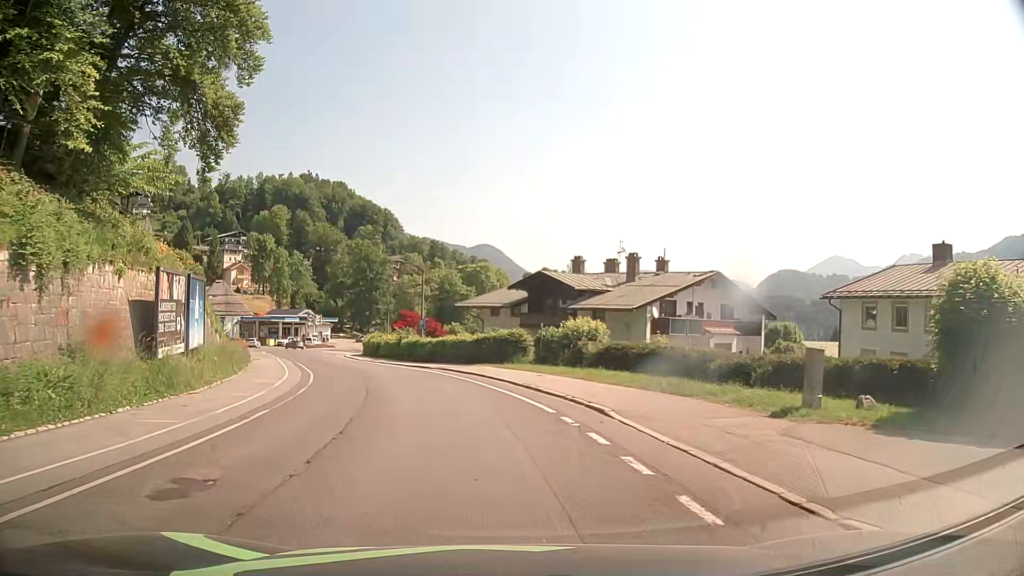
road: tertiary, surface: asphalt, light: Day
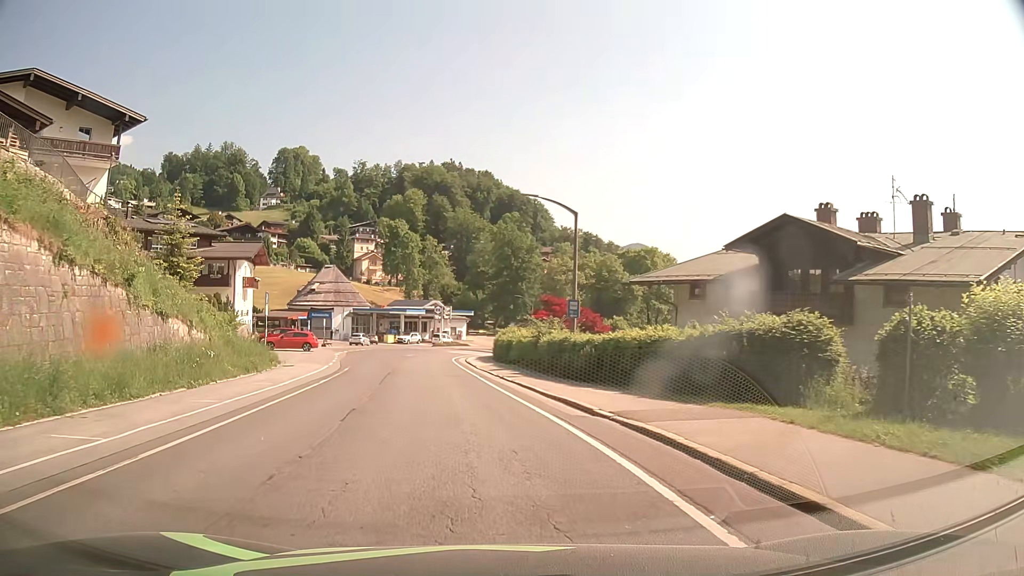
(-2.7, +22.1) m; -14°
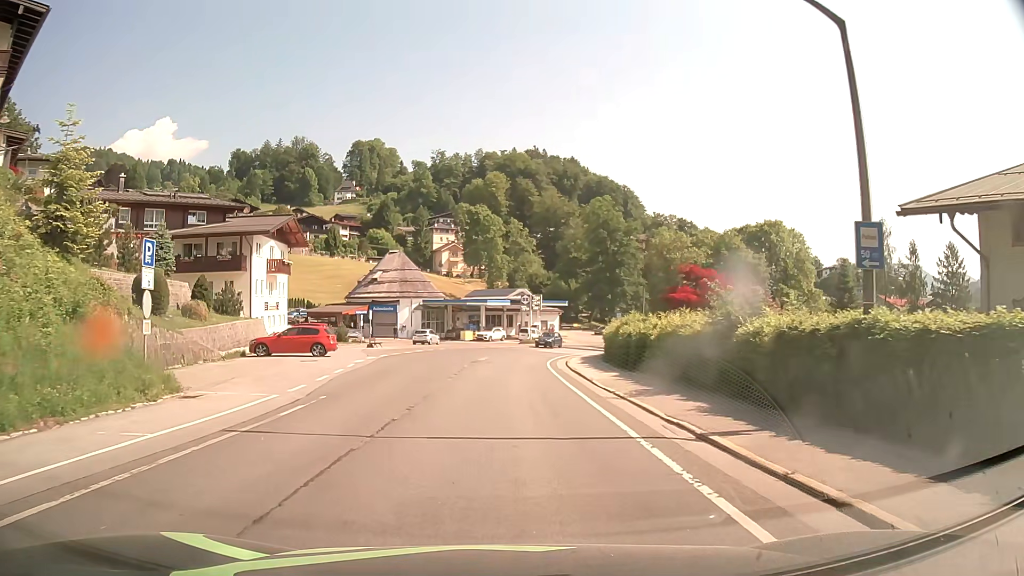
(-1.6, +17.9) m; -8°
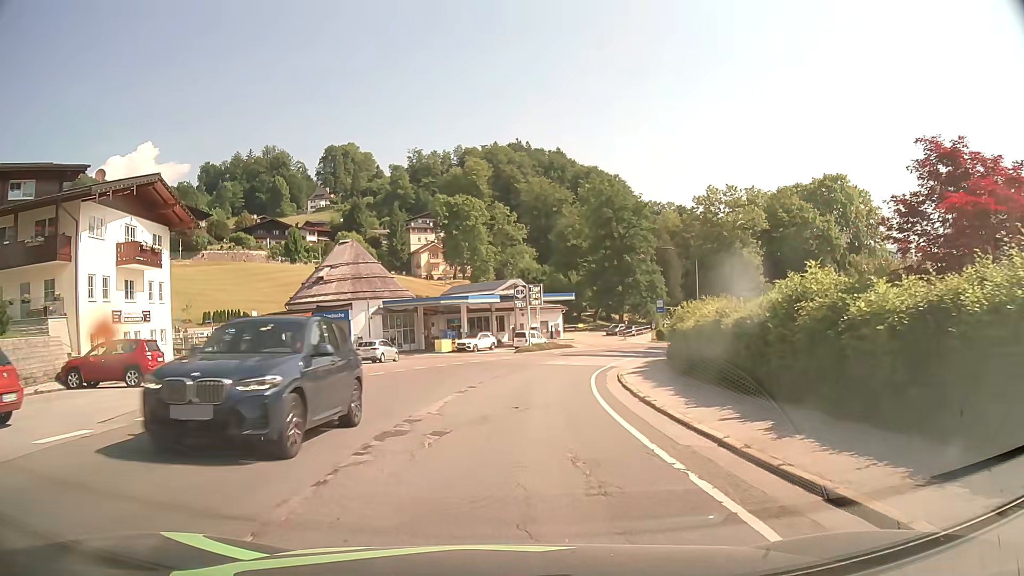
(0.0, +22.6) m; +1°
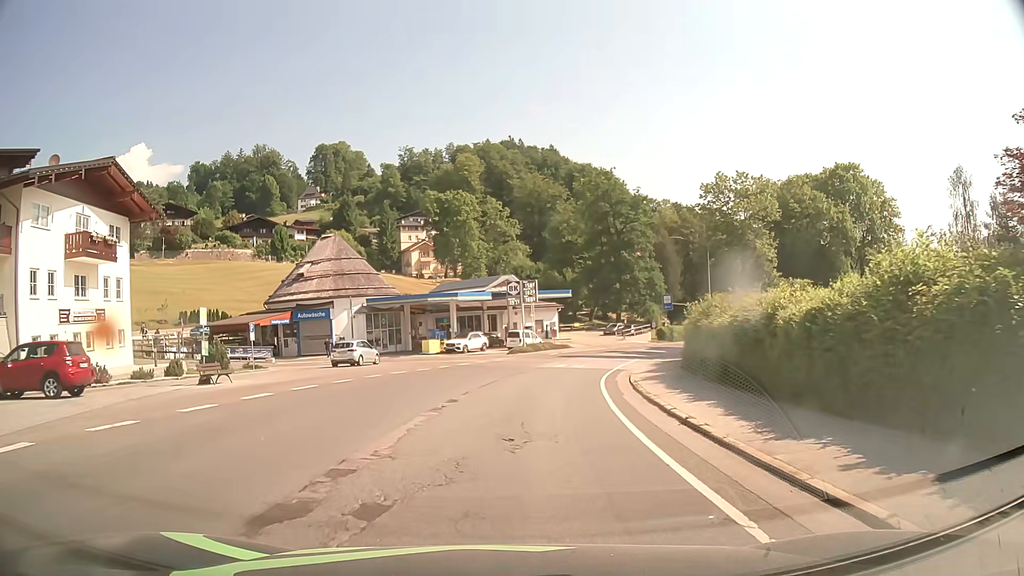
(0.0, +4.5) m; 0°
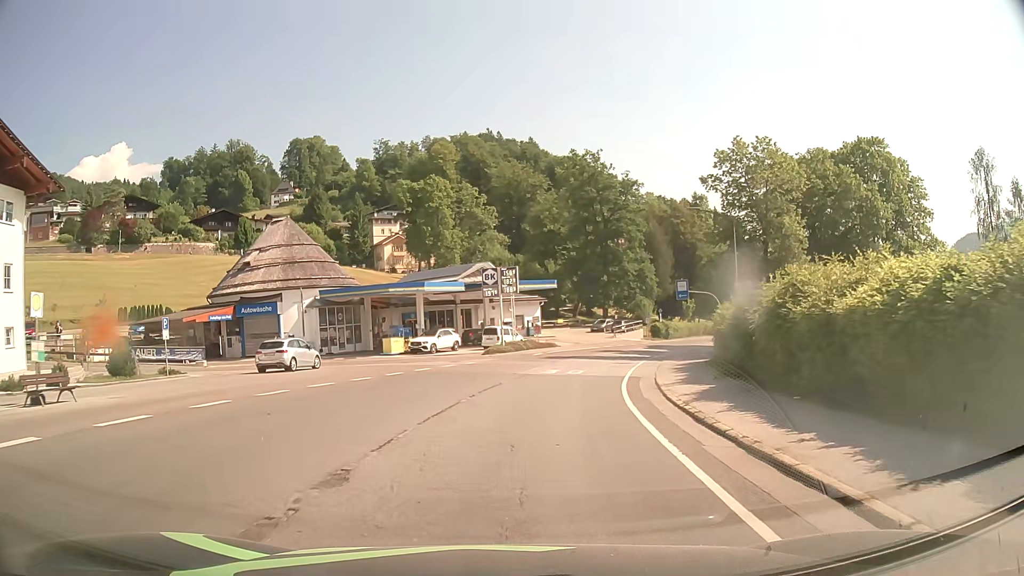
(+0.1, +8.9) m; +2°
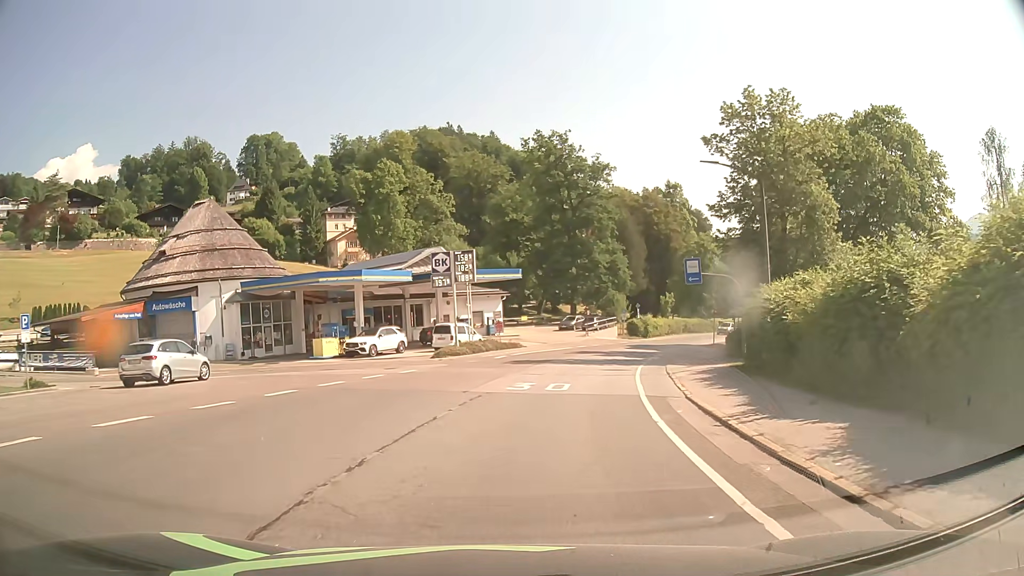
(+0.3, +8.9) m; +4°
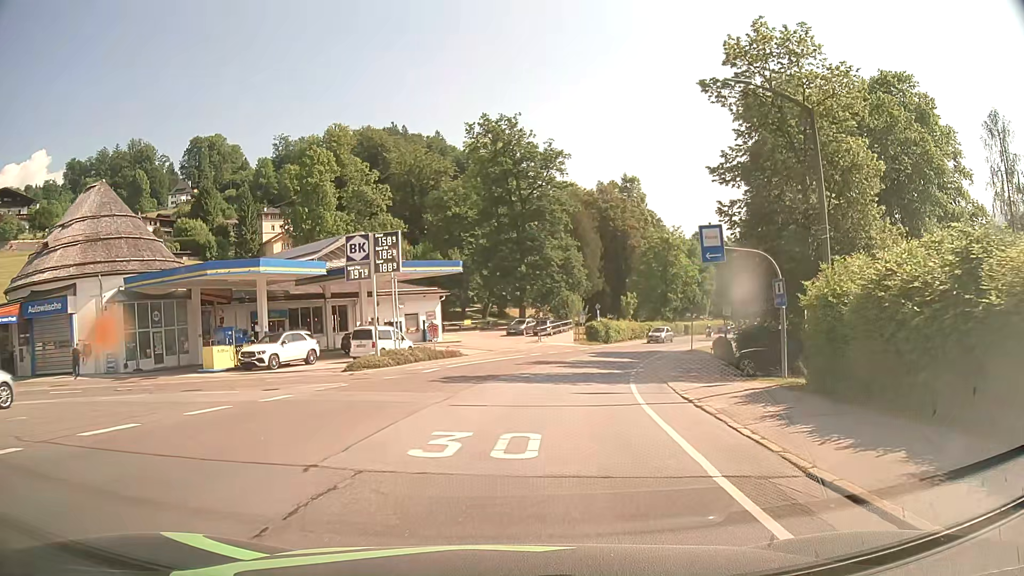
(+0.3, +8.9) m; +4°
(0, +10) (+1, +20) (+4, +30) (+6, +39) (+10, +49) (+15, +57) (+20, +66) (+25, +75) (+31, +83) (+36, +91) m
